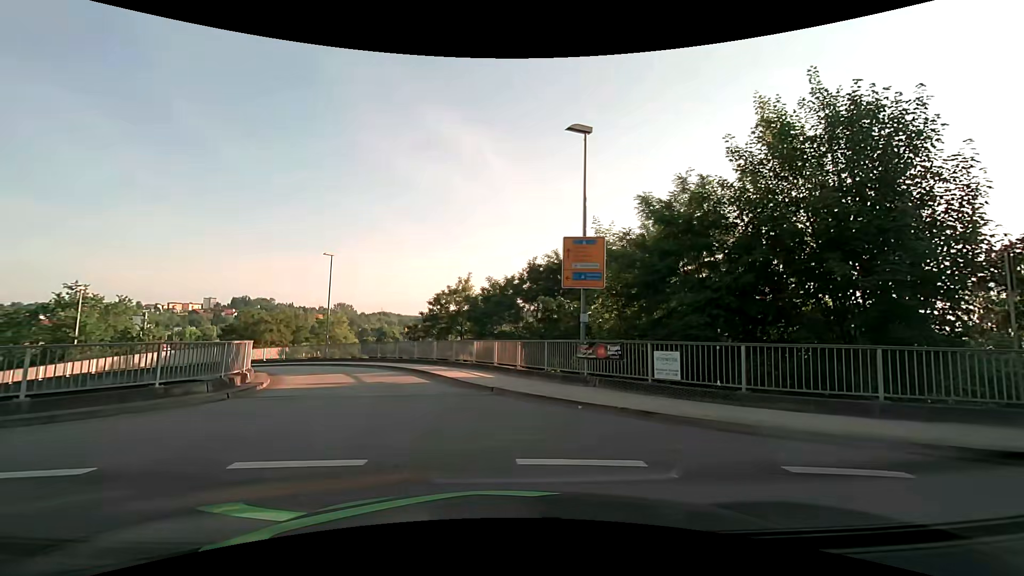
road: service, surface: paved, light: Day
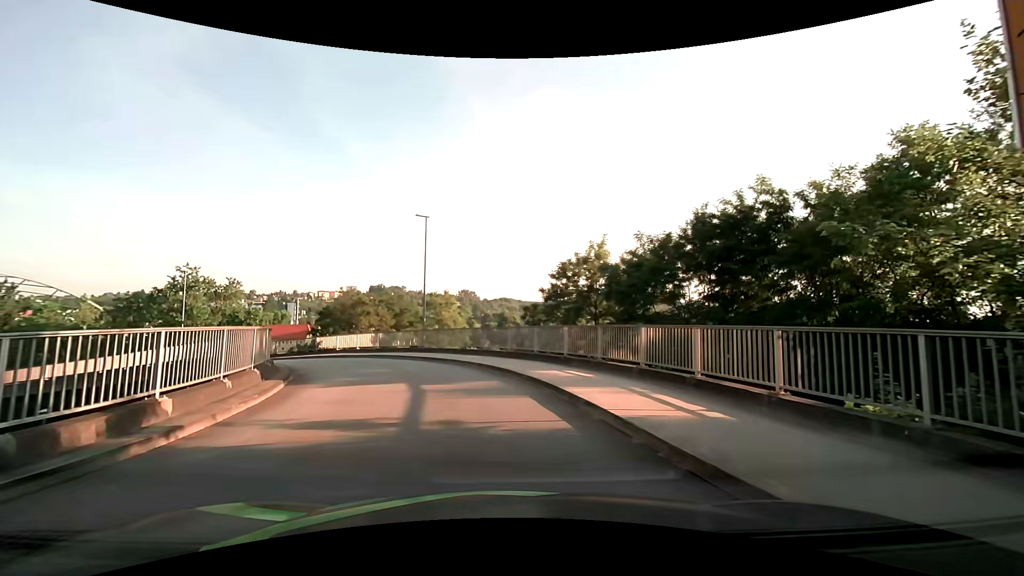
(-1.6, +10.4) m; -15°
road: primary_link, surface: asphalt
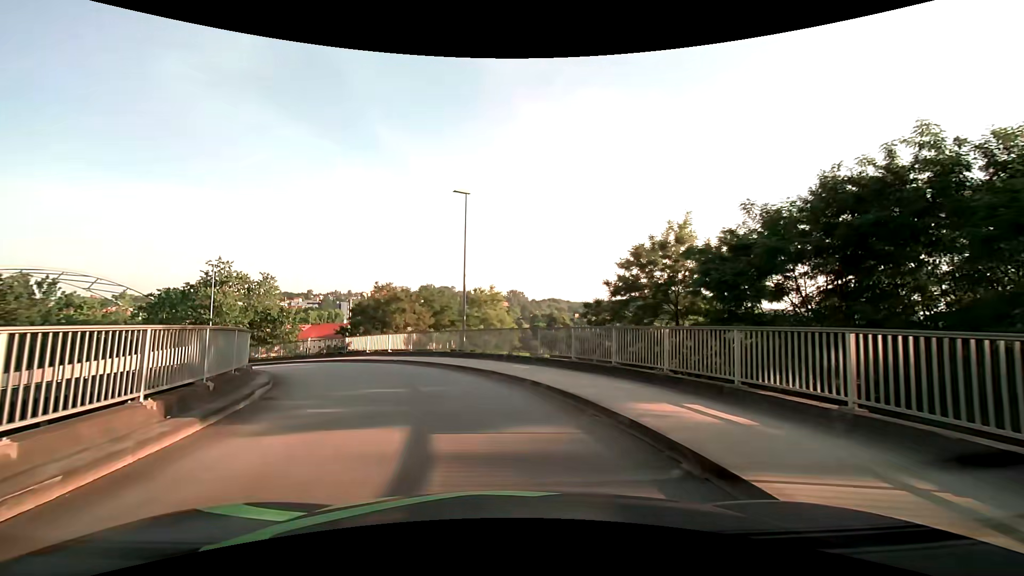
(-0.3, +5.5) m; -4°
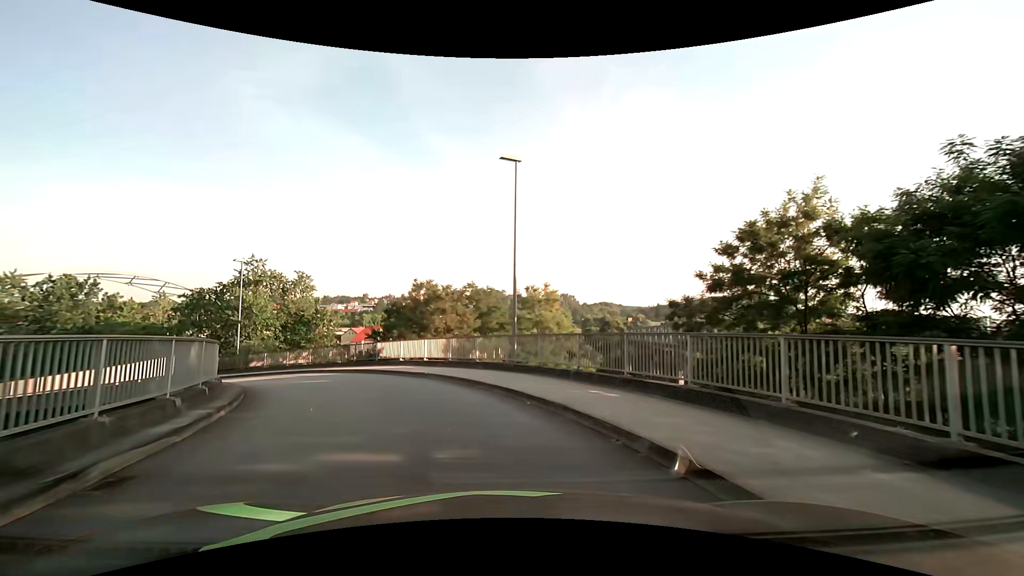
(-0.4, +5.5) m; -7°
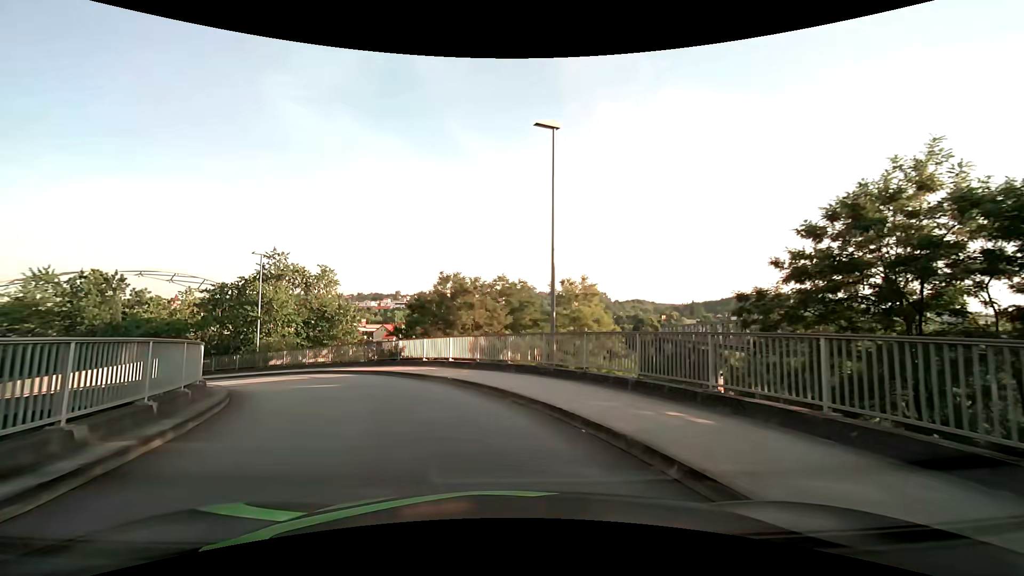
(-0.1, +2.9) m; -3°
